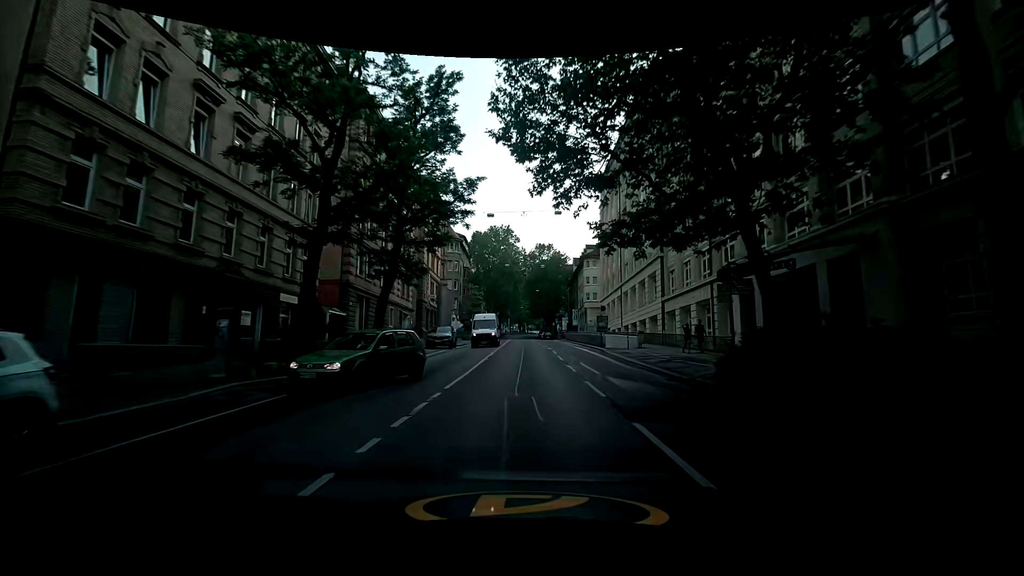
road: secondary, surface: asphalt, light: Day
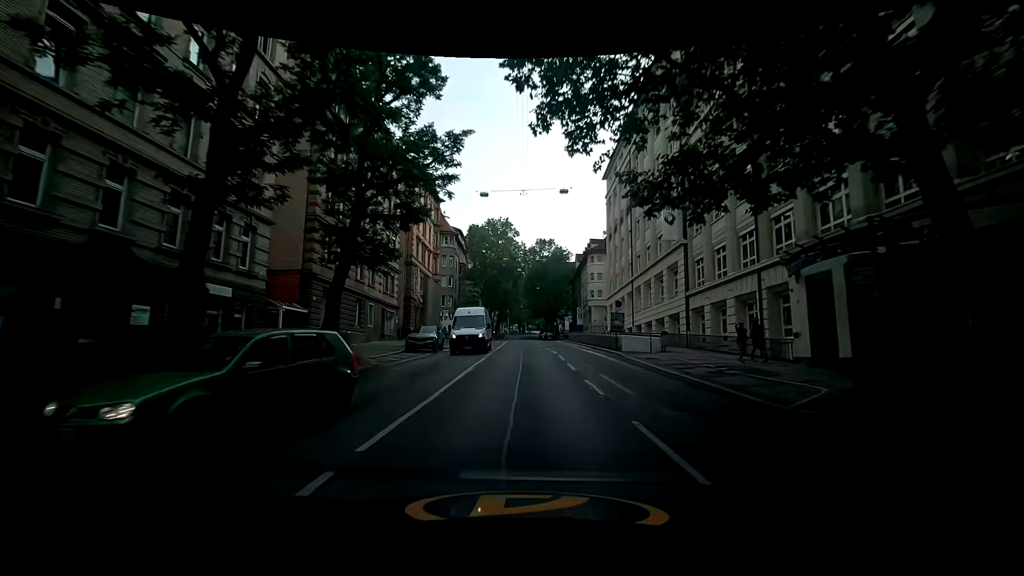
(0.0, +6.0) m; -1°
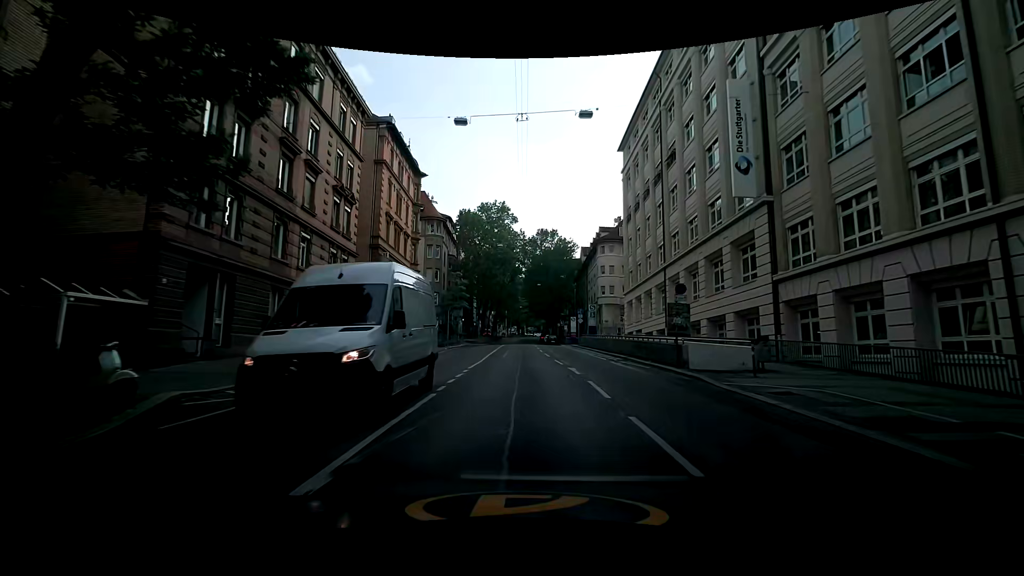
(+0.5, +12.1) m; 0°
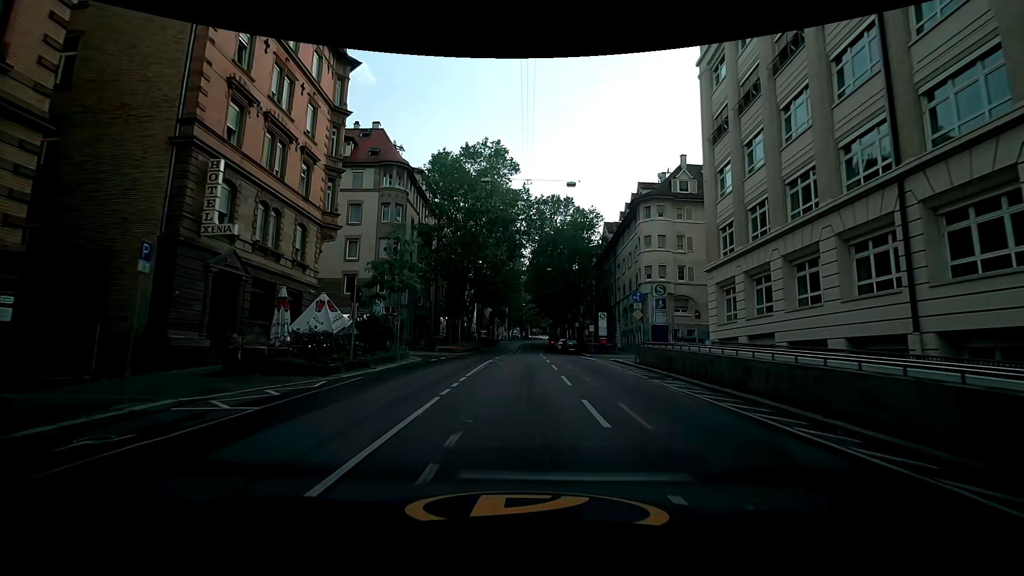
(+0.2, +24.1) m; 0°
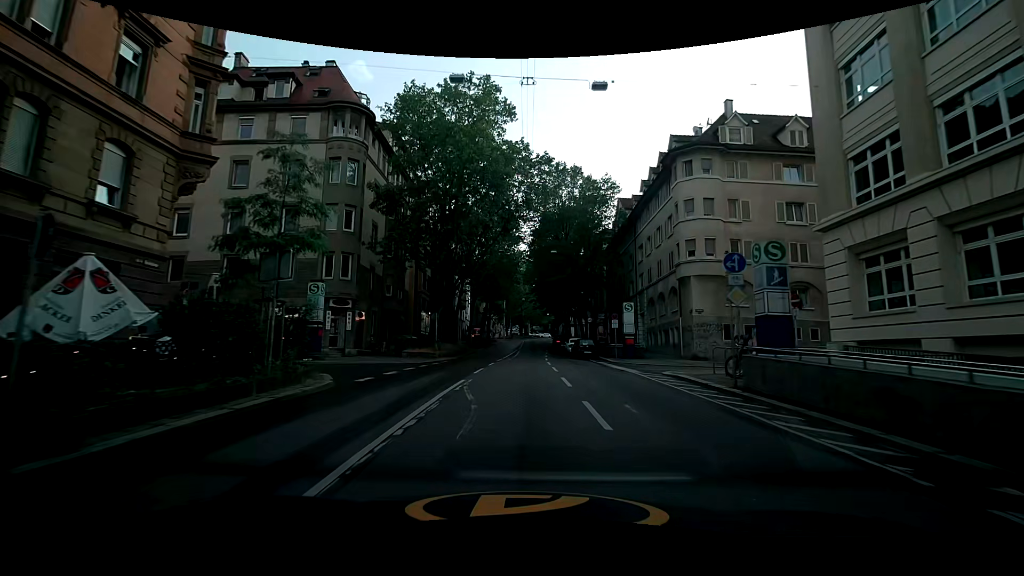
(0.0, +12.1) m; -1°
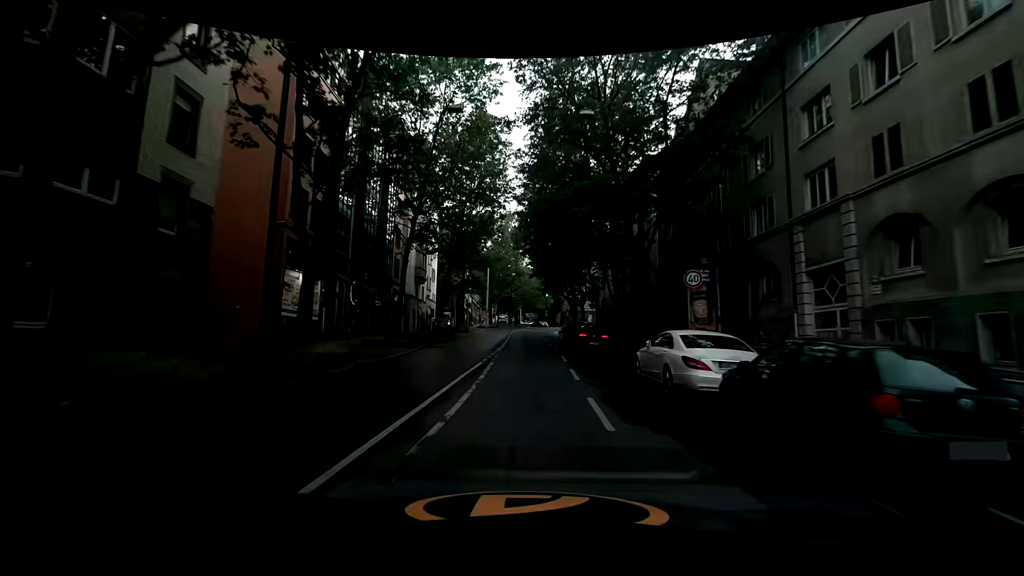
(+0.5, +30.8) m; +3°
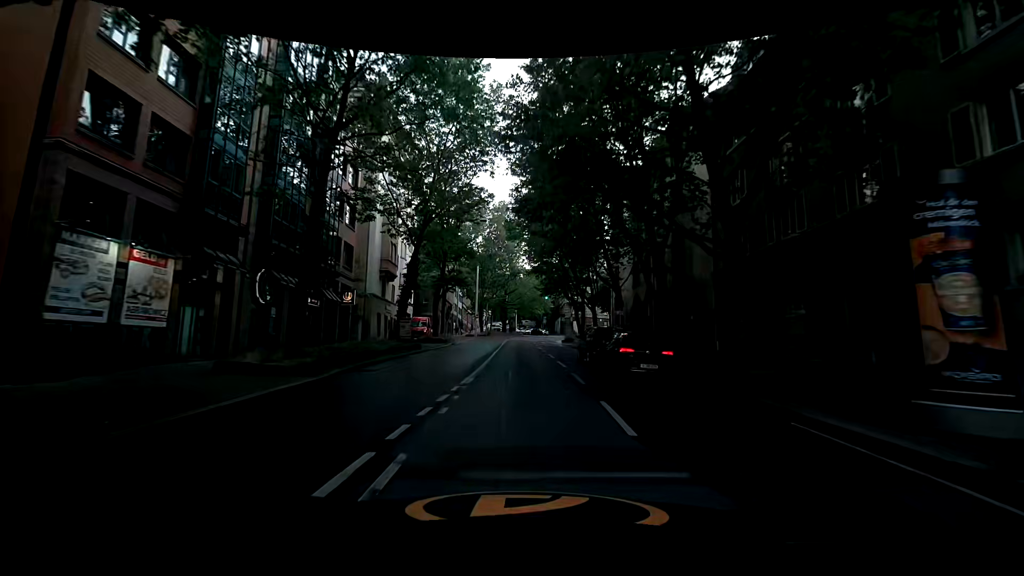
(-0.1, +12.4) m; -1°
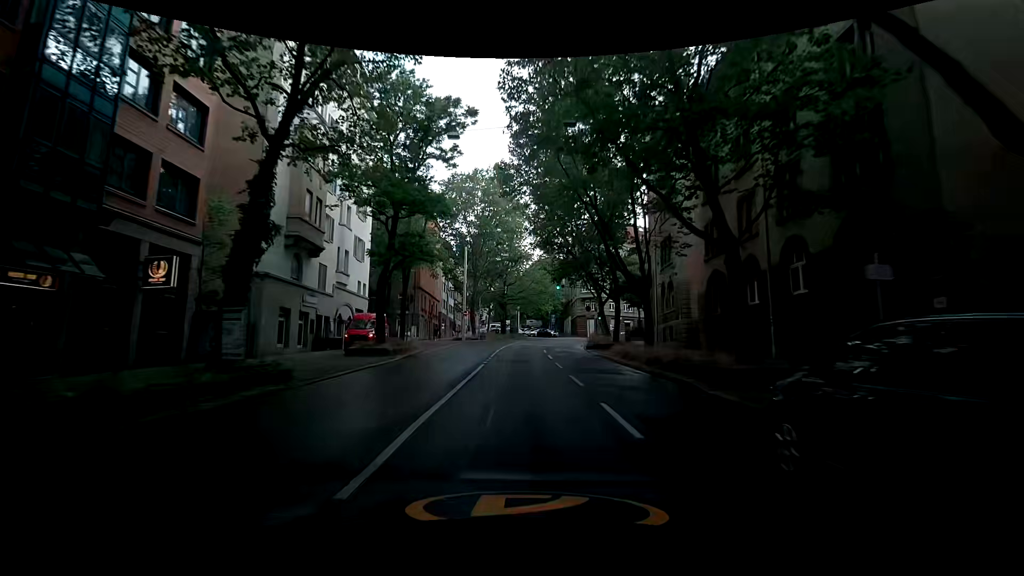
(-0.1, +18.2) m; -1°
(0, +10) (0, +20) (0, +30) (0, +40) (+1, +50) (+4, +60) (+8, +69) (+14, +76) (+22, +83) (+30, +88) m
